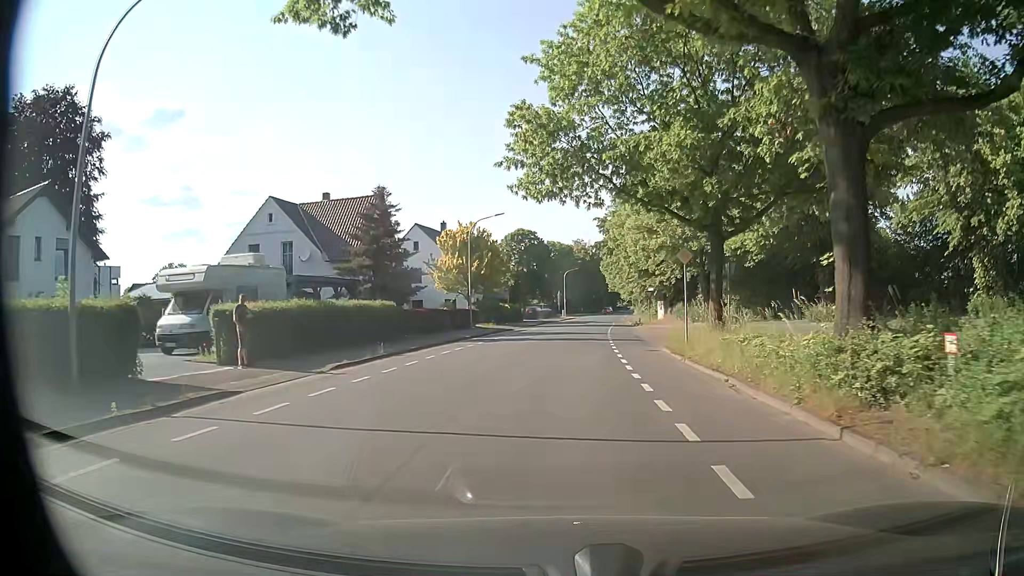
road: unclassified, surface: asphalt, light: Day
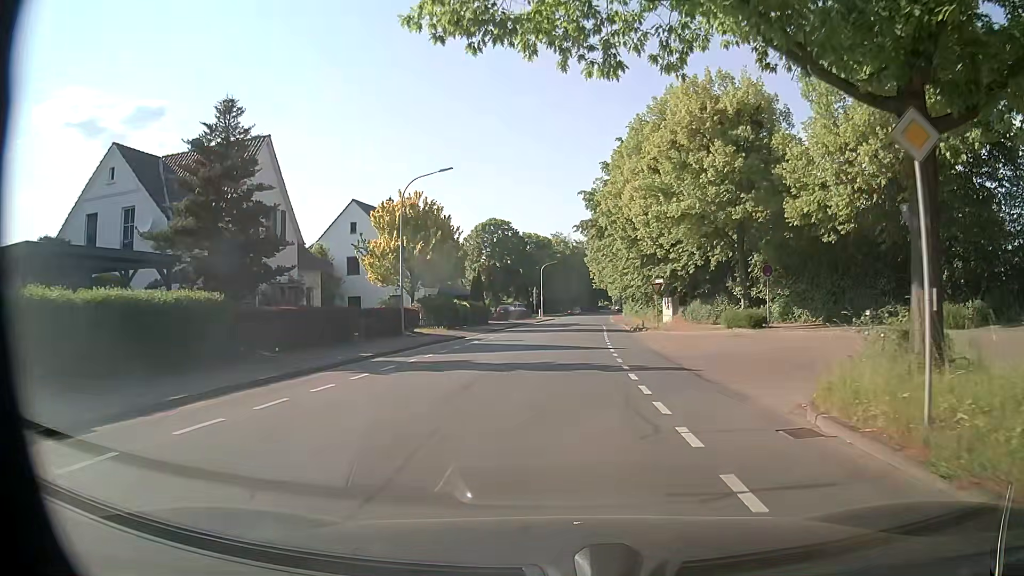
(+0.2, +15.0) m; +1°
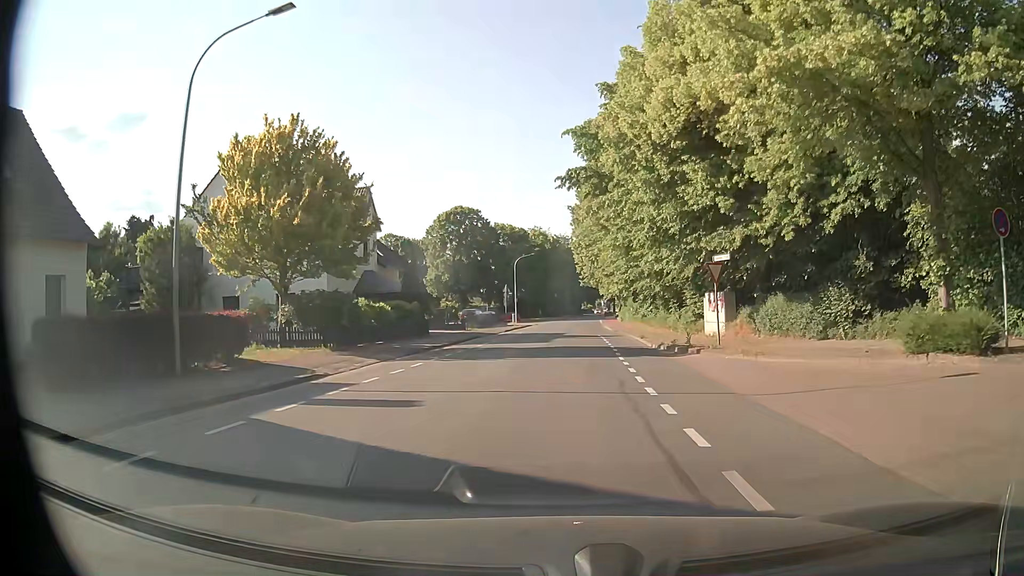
(+0.3, +18.9) m; +2°
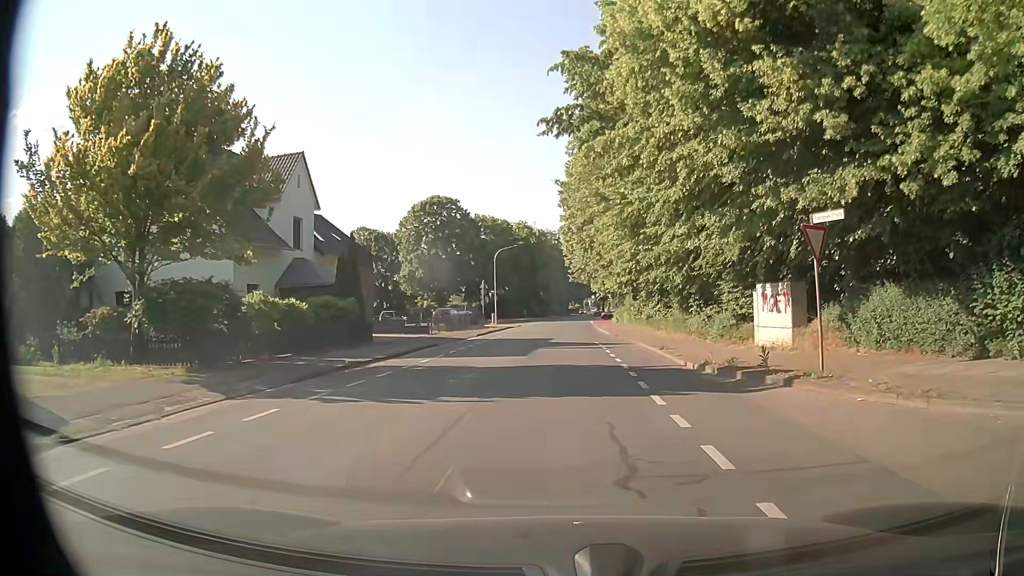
(0.0, +9.3) m; +1°
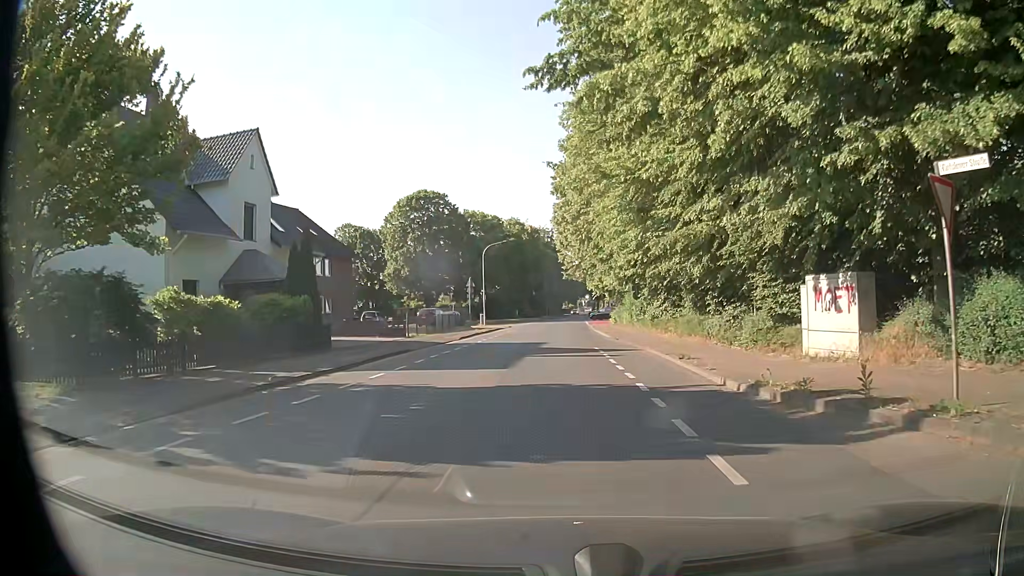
(0.0, +4.6) m; 0°
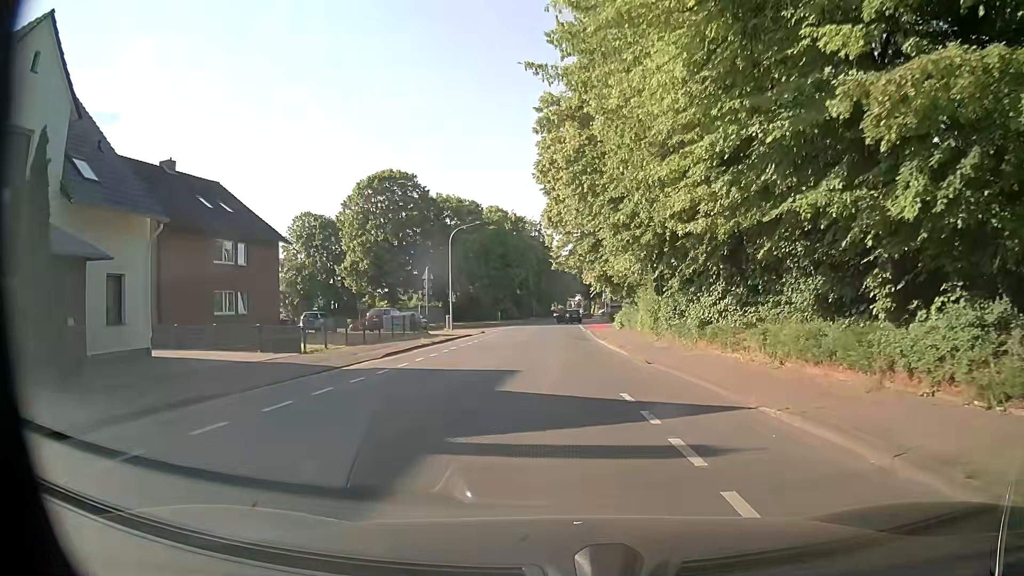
(+0.1, +13.9) m; +1°
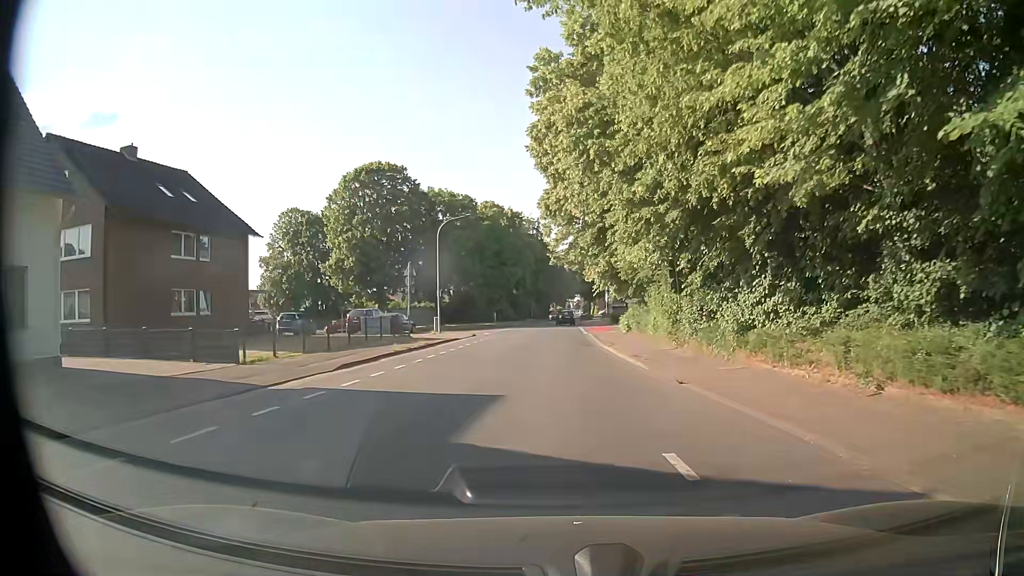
(0.0, +4.6) m; 0°
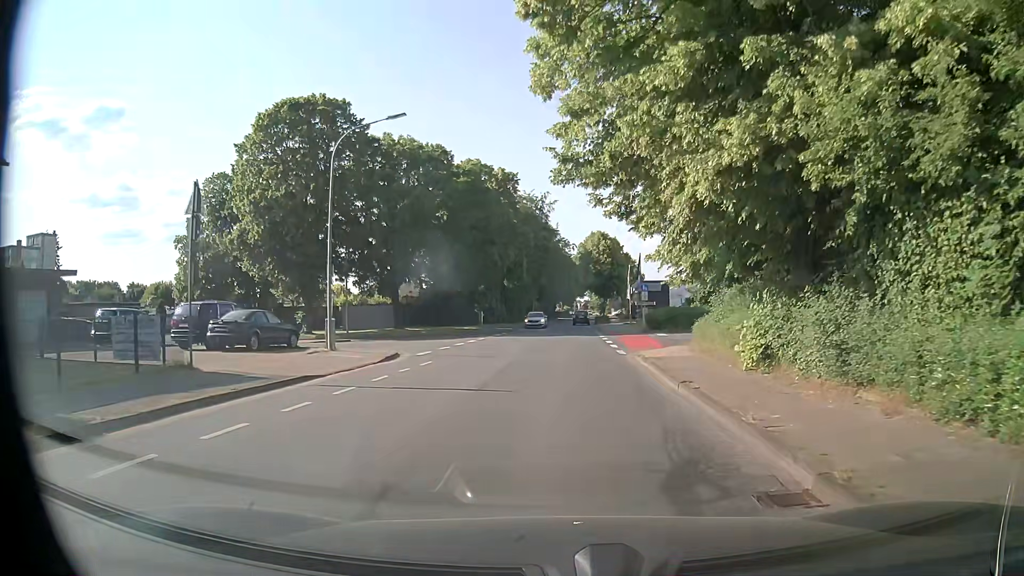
(+0.1, +23.2) m; +1°
(0, +10) (0, +20) (0, +30) (+1, +40) (+1, +50) (+1, +60) (+2, +70) (+2, +80) (+3, +90) (+3, +100) m
